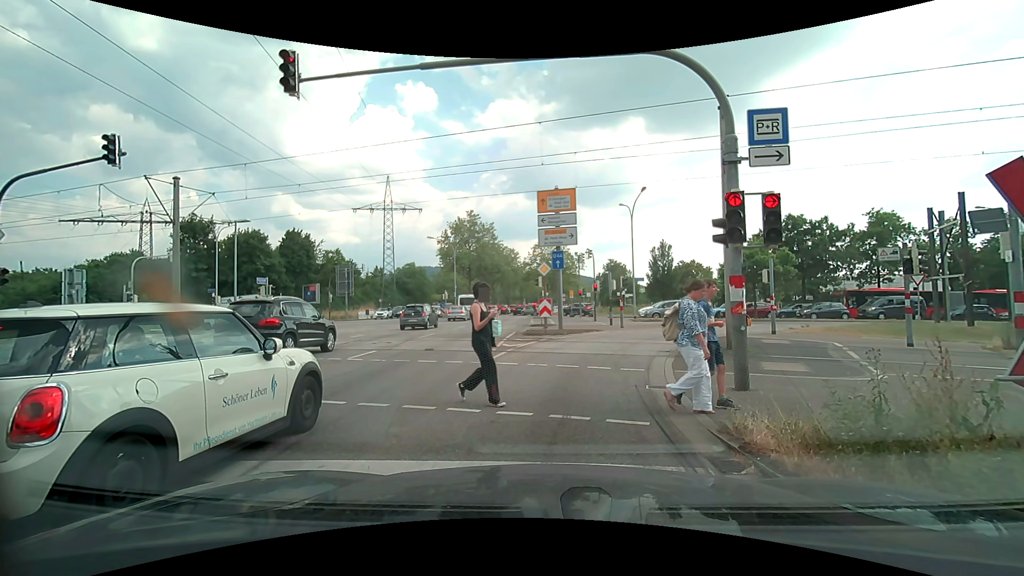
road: primary_link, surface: asphalt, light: Day
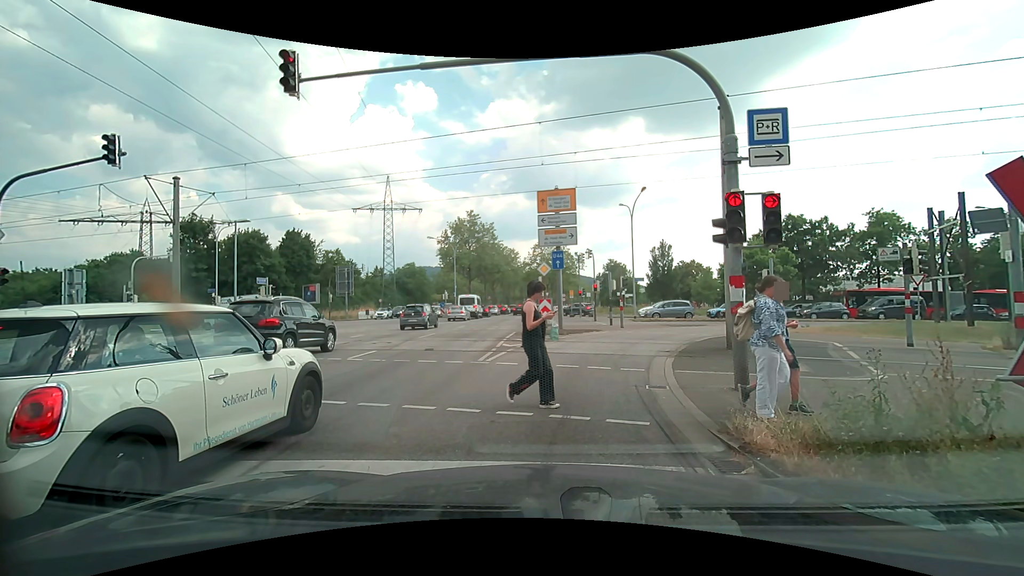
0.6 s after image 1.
(0.0, 0.0) m; 0°
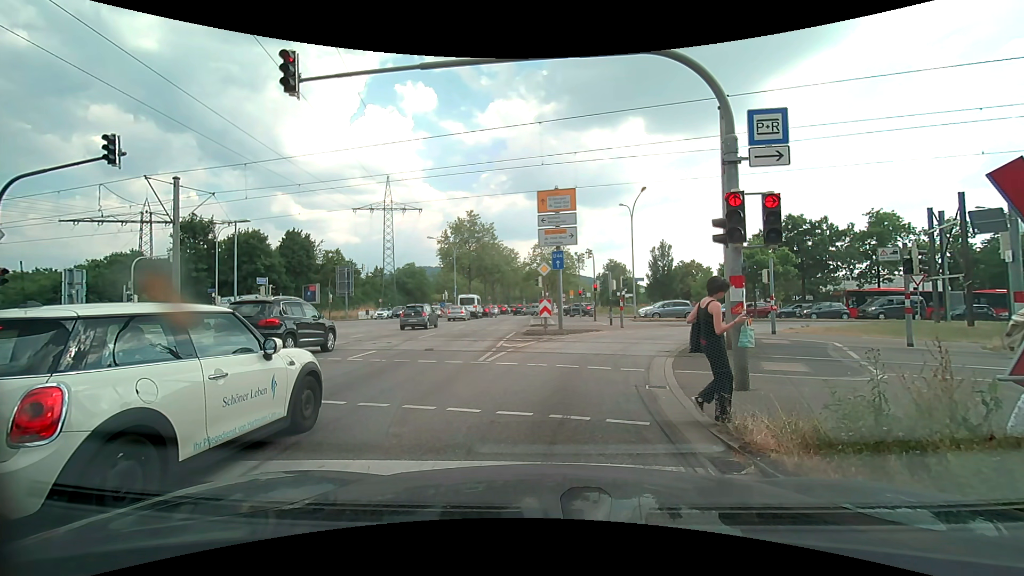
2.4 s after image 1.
(0.0, 0.0) m; 0°
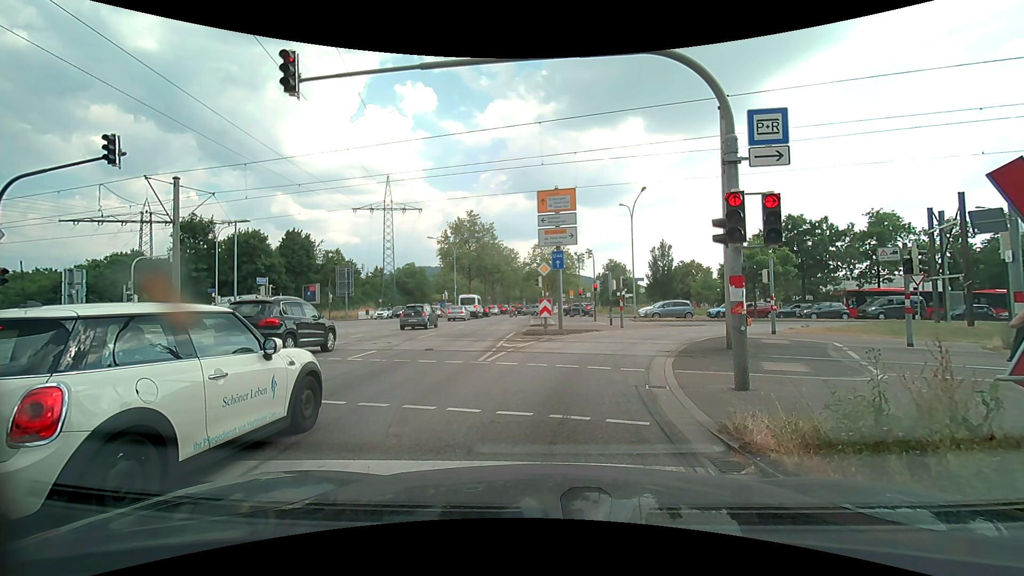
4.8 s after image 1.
(0.0, 0.0) m; 0°
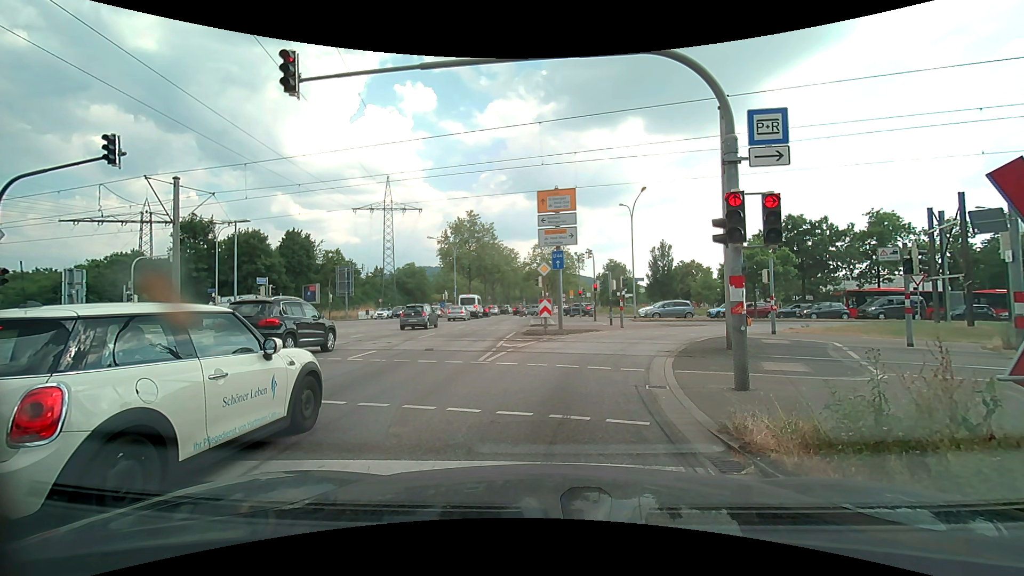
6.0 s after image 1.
(0.0, 0.0) m; 0°
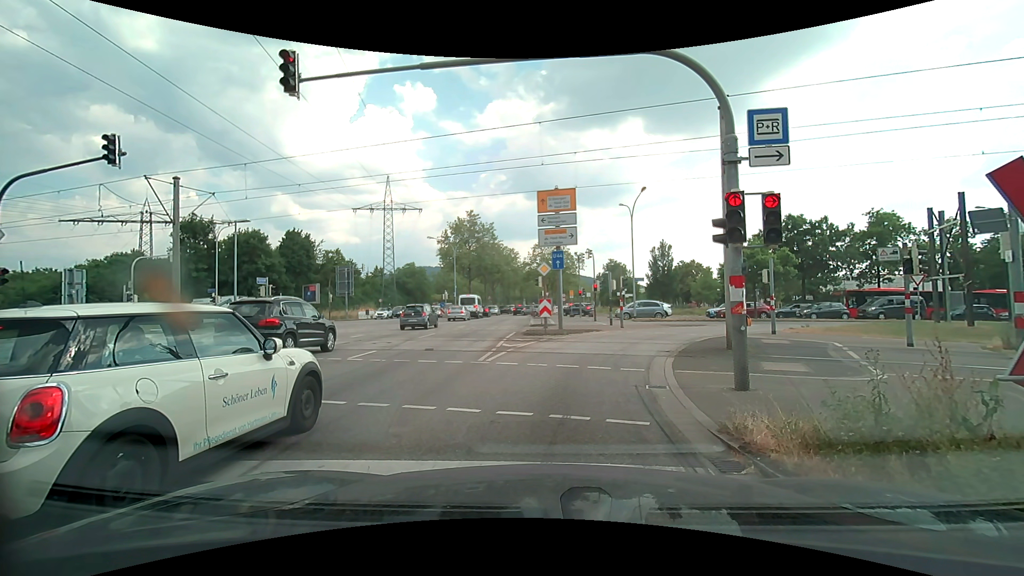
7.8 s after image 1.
(0.0, 0.0) m; 0°
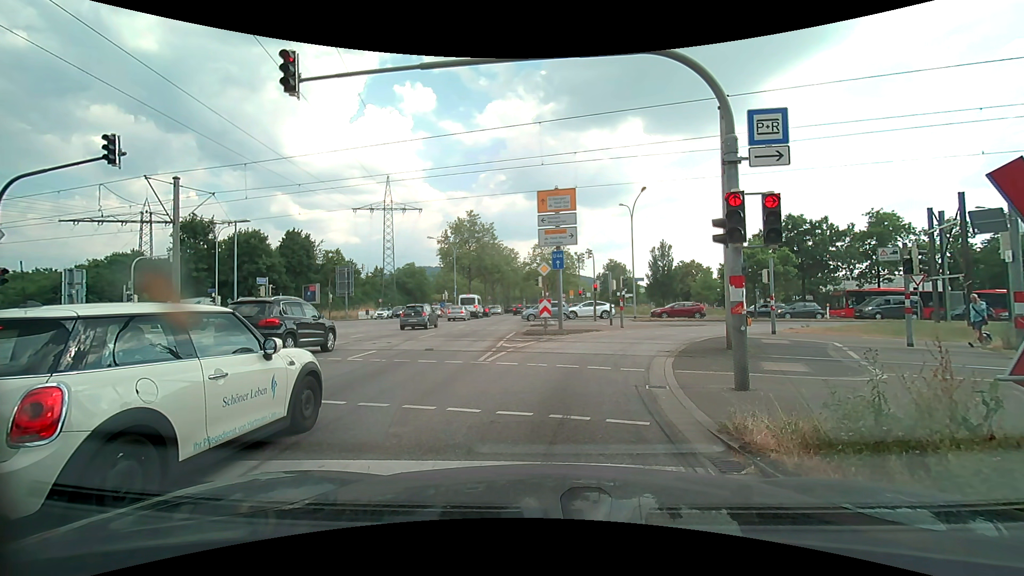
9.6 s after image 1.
(0.0, 0.0) m; 0°
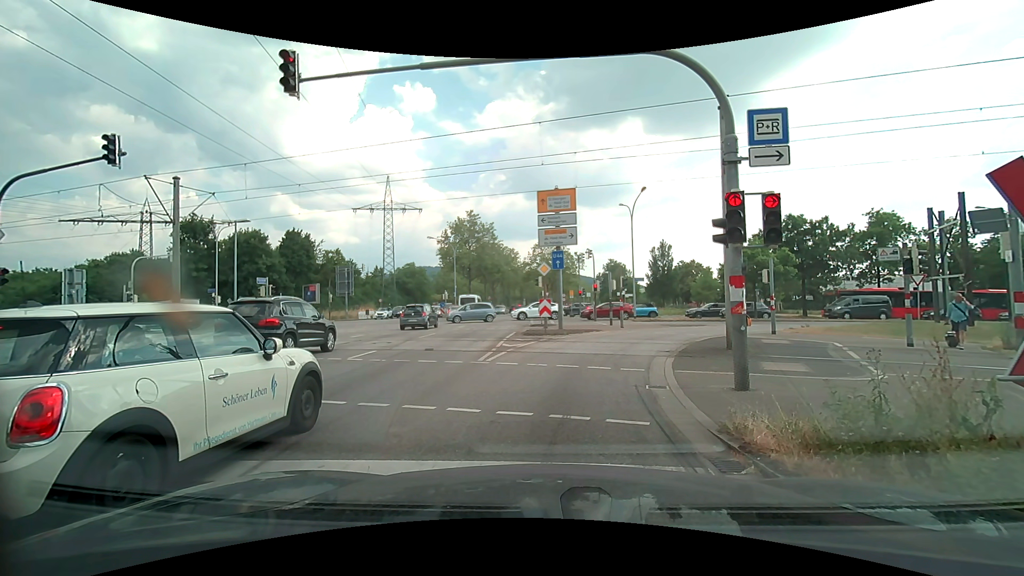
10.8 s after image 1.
(0.0, 0.0) m; 0°
(0, +10) (+2, +20) (+6, +29) (+13, +35) (+22, +40) (+32, +41) (+42, +43) (+52, +45) (+62, +48) (+71, +51) m
